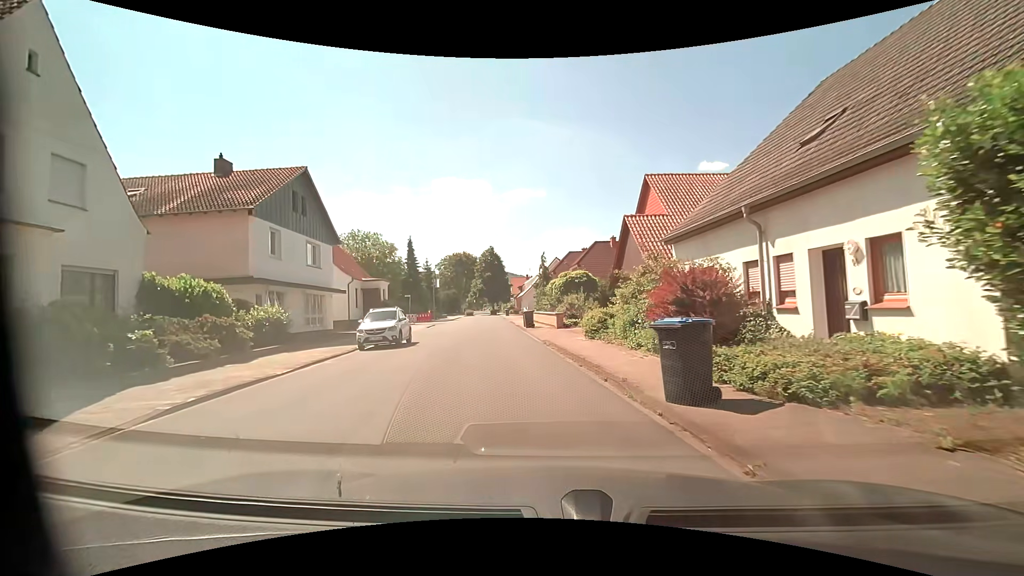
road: residential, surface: asphalt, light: Day
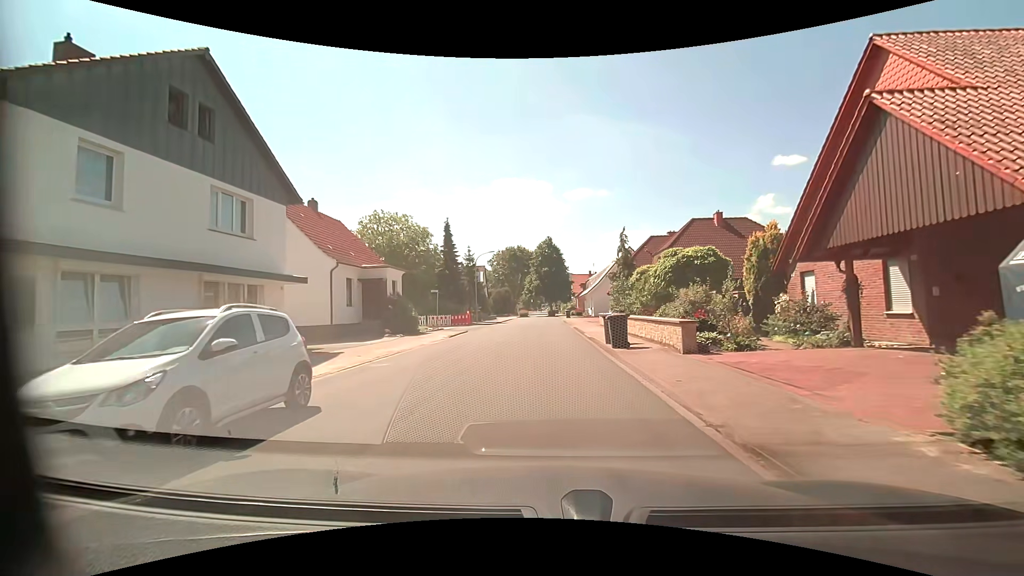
(-1.2, +14.4) m; -7°
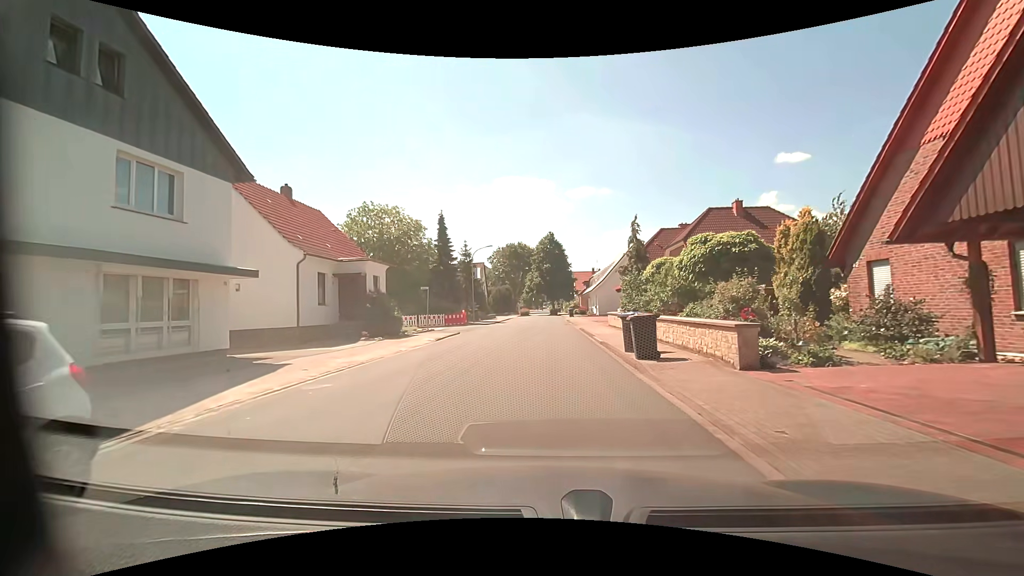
(0.0, +3.8) m; 0°
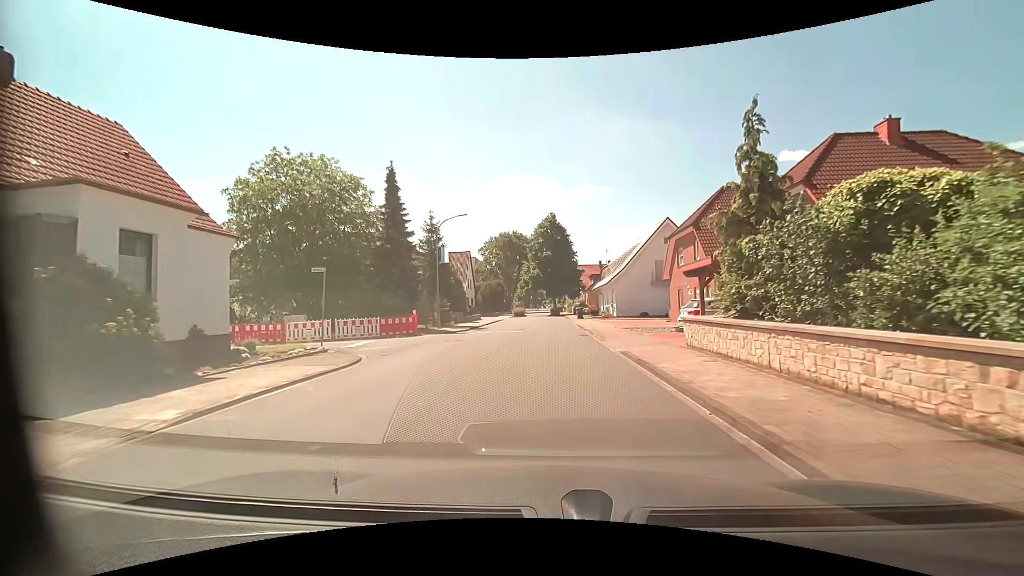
(-0.2, +16.8) m; 0°
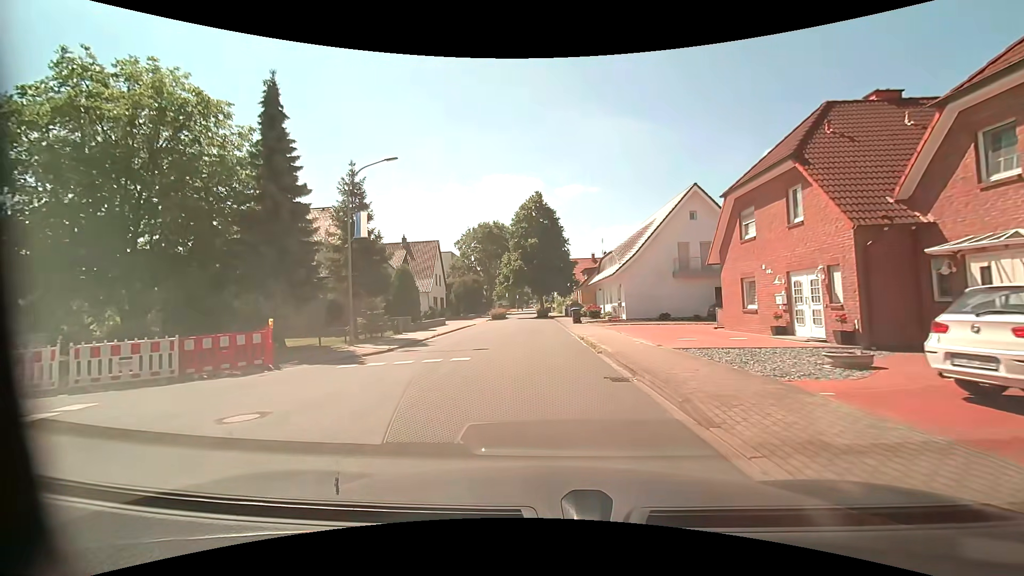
(+0.2, +13.3) m; +2°
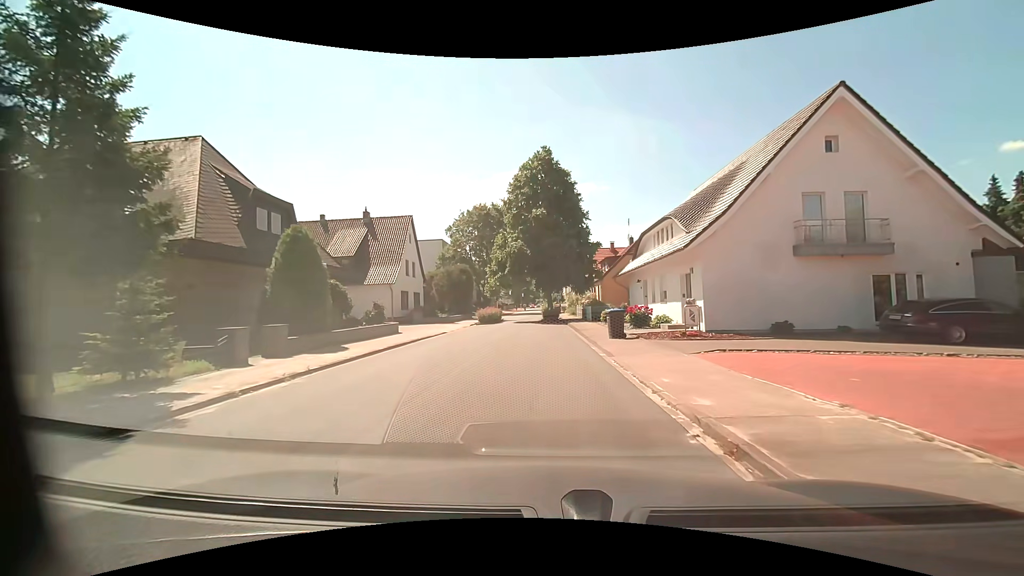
(-0.3, +15.9) m; -1°
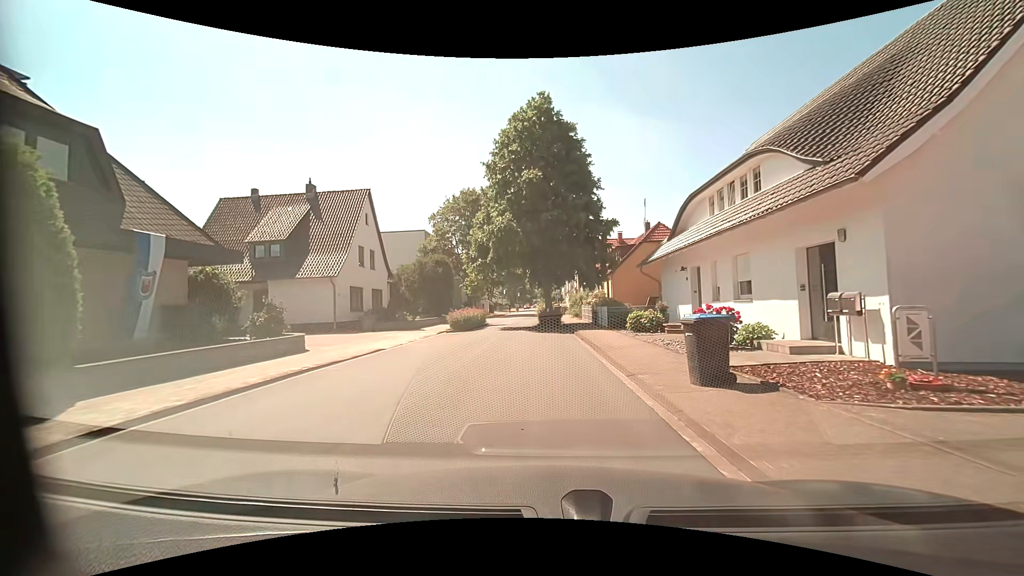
(0.0, +10.6) m; 0°
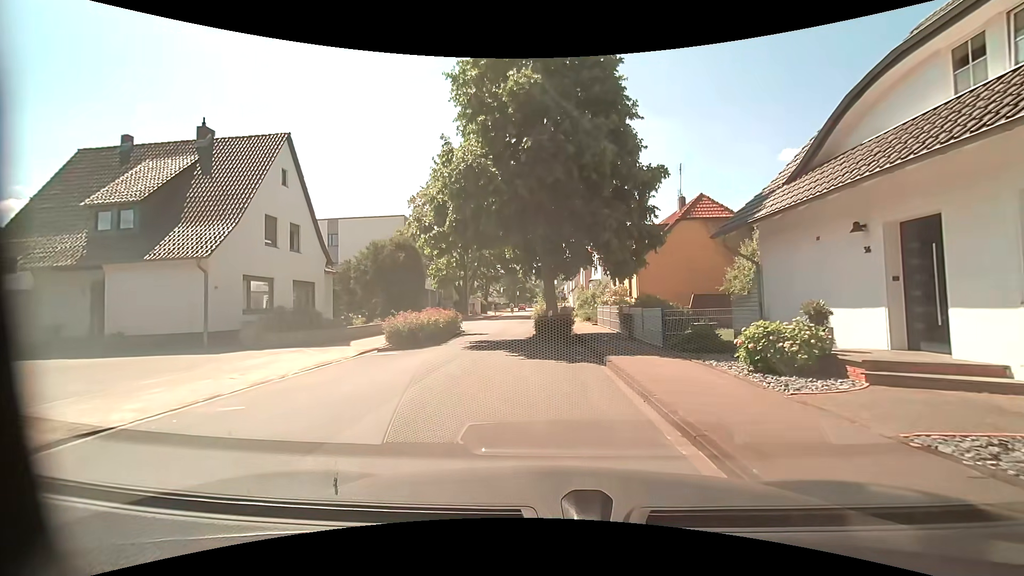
(0.0, +11.3) m; 0°
(0, +10) (-2, +20) (-2, +30) (-1, +40) (-1, +50) (-1, +60) (-1, +70) (-1, +80) (-1, +90) (-1, +100) m
